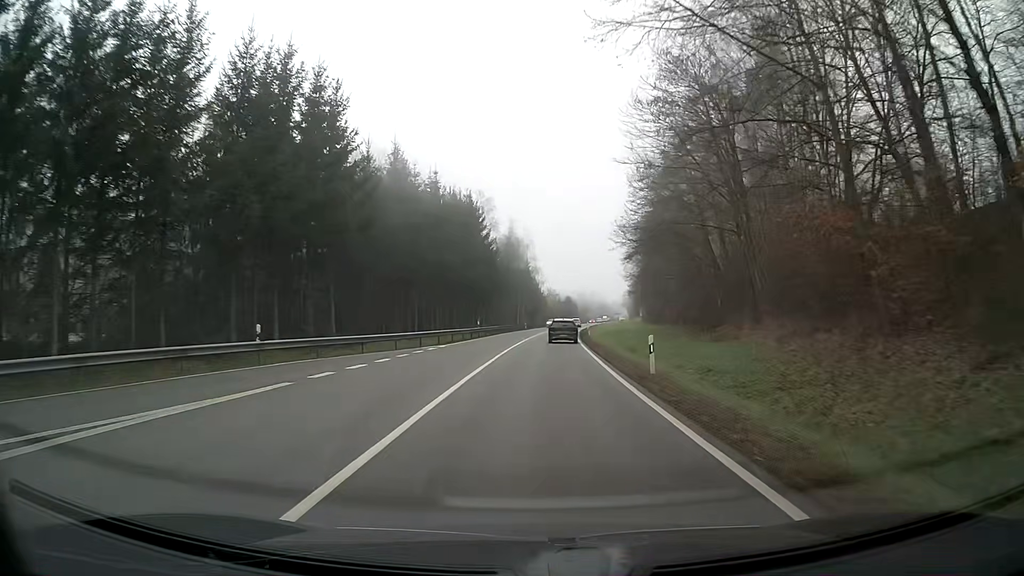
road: secondary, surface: asphalt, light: Day
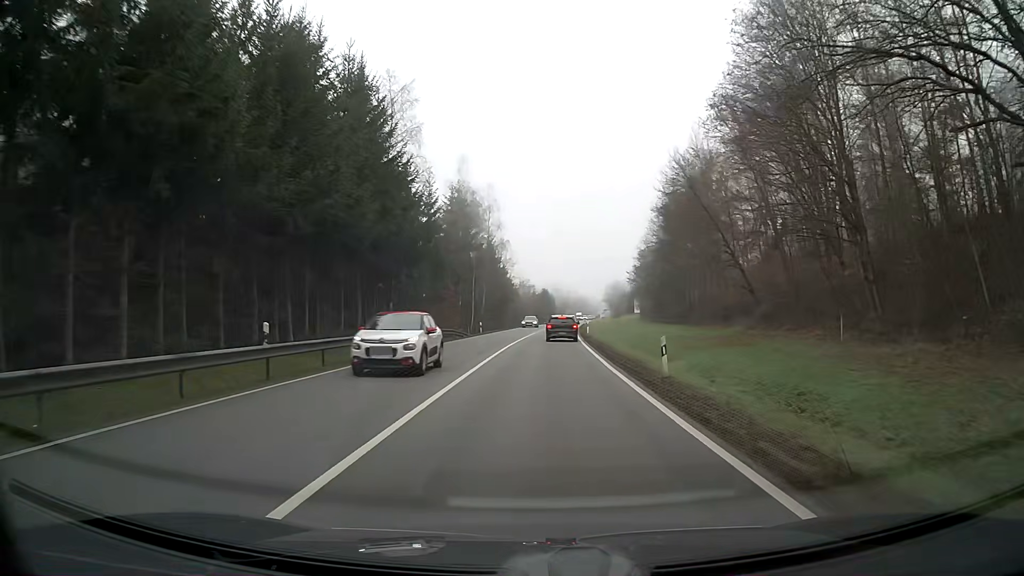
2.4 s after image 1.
(+0.9, +40.9) m; +2°
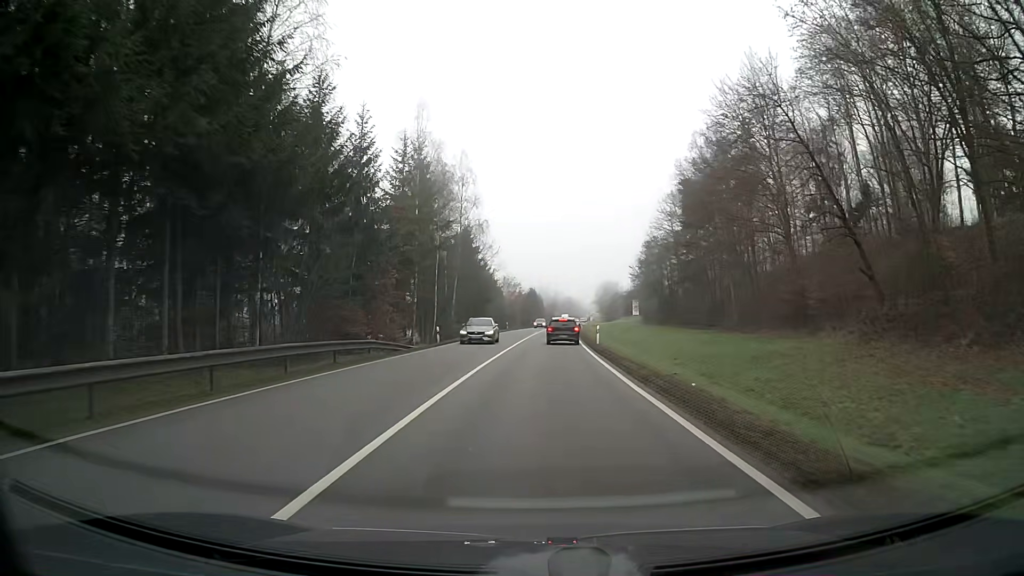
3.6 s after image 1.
(+0.1, +18.7) m; +1°
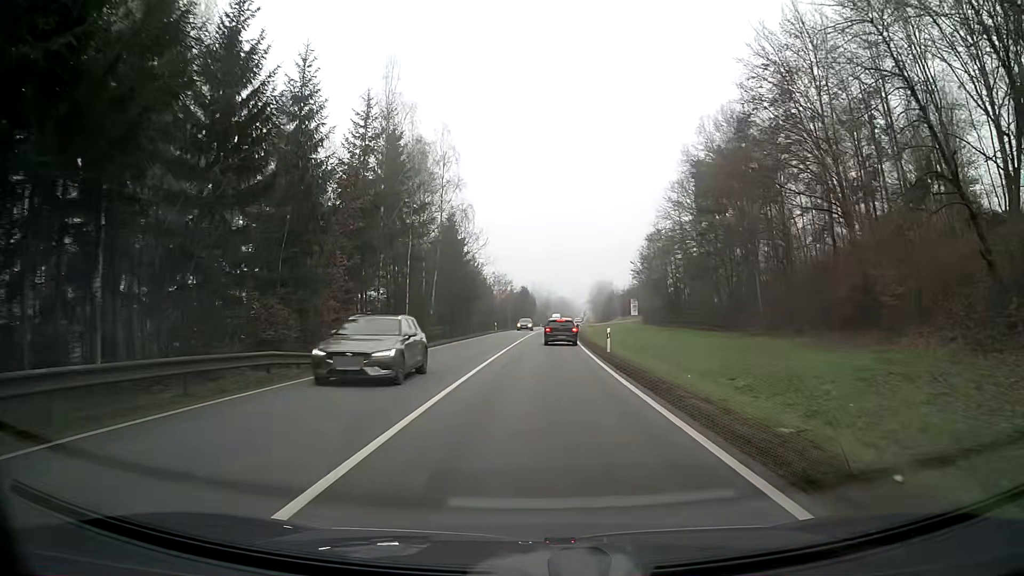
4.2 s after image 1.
(0.0, +8.9) m; +1°
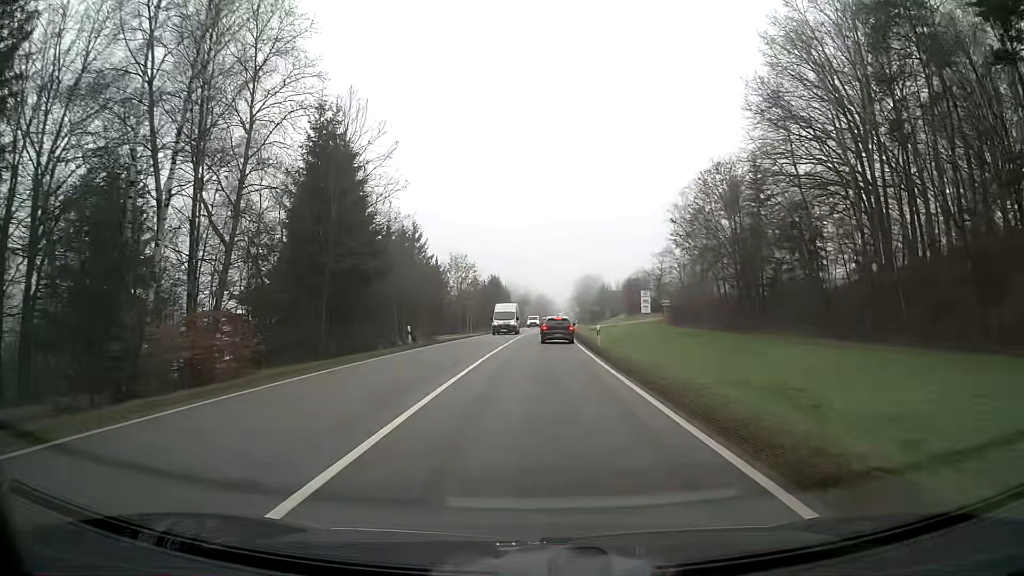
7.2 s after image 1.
(+0.7, +40.3) m; +2°
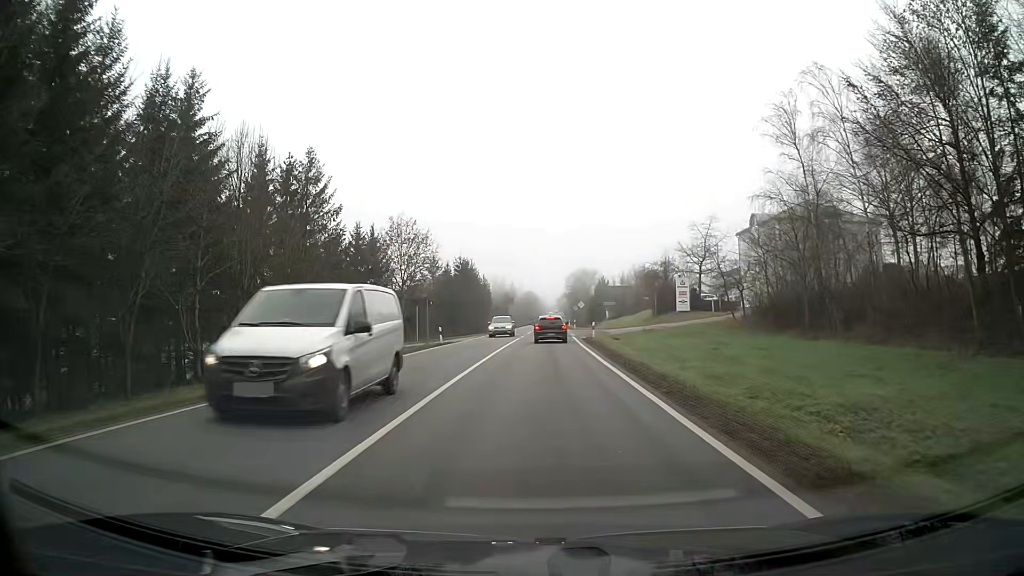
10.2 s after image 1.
(+0.5, +33.8) m; +1°
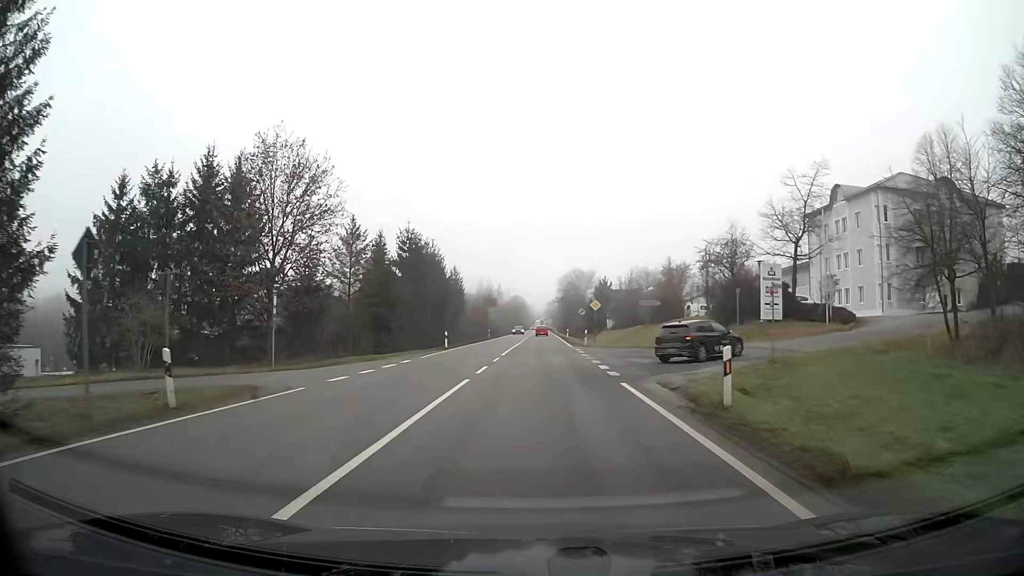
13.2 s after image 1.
(+0.2, +30.5) m; +1°
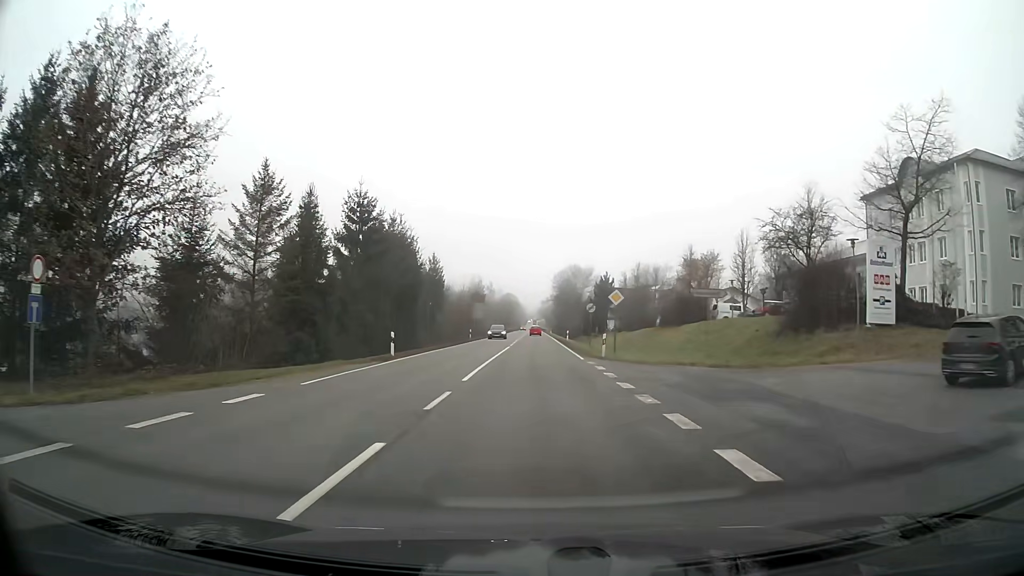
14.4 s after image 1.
(0.0, +15.2) m; 0°
(0, +10) (0, +20) (0, +30) (0, +40) (0, +50) (0, +60) (0, +70) (+1, +80) (+1, +90) (+1, +100) m
